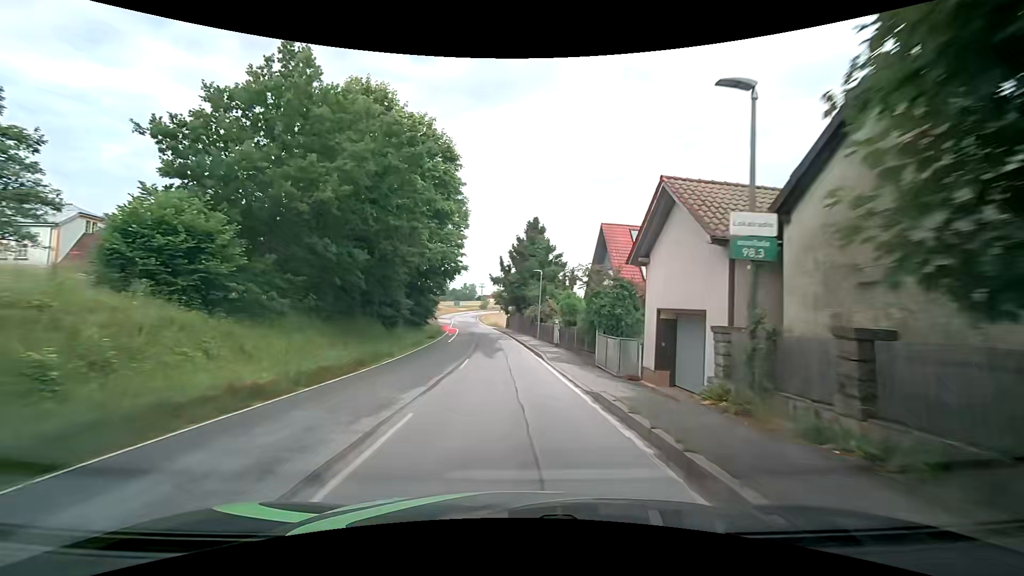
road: tertiary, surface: asphalt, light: Day
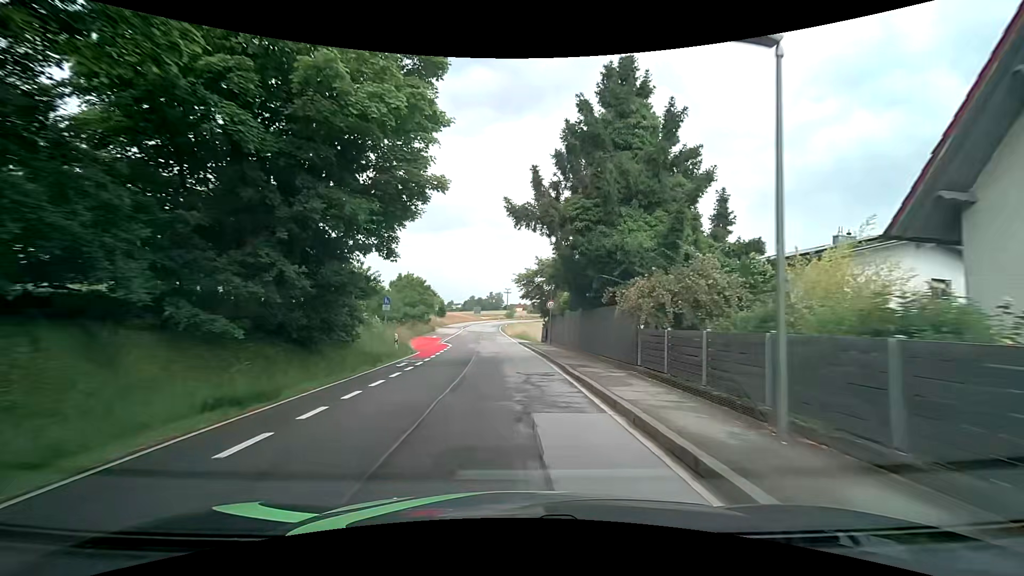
(-1.3, +29.9) m; -4°
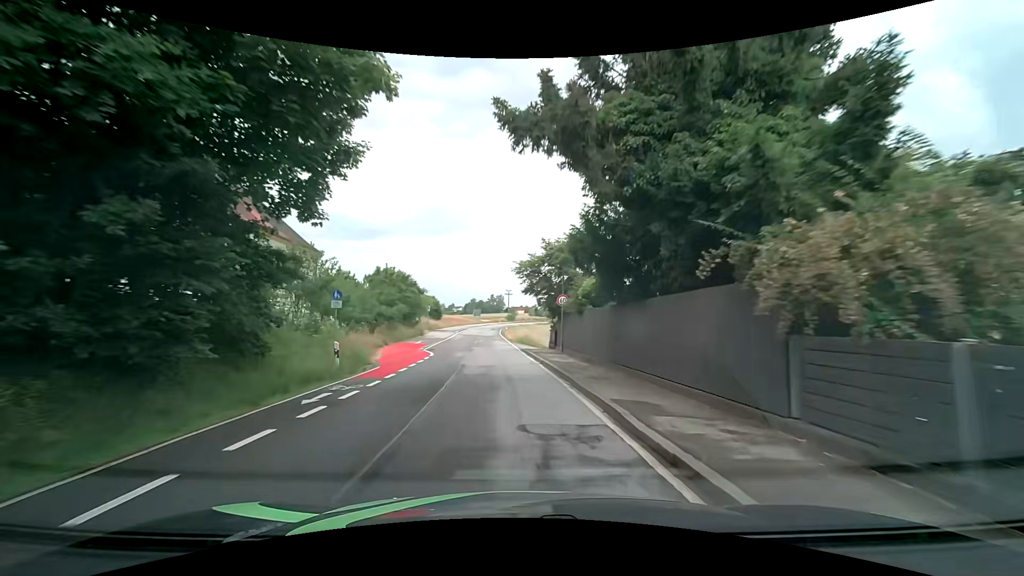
(+0.1, +7.7) m; 0°
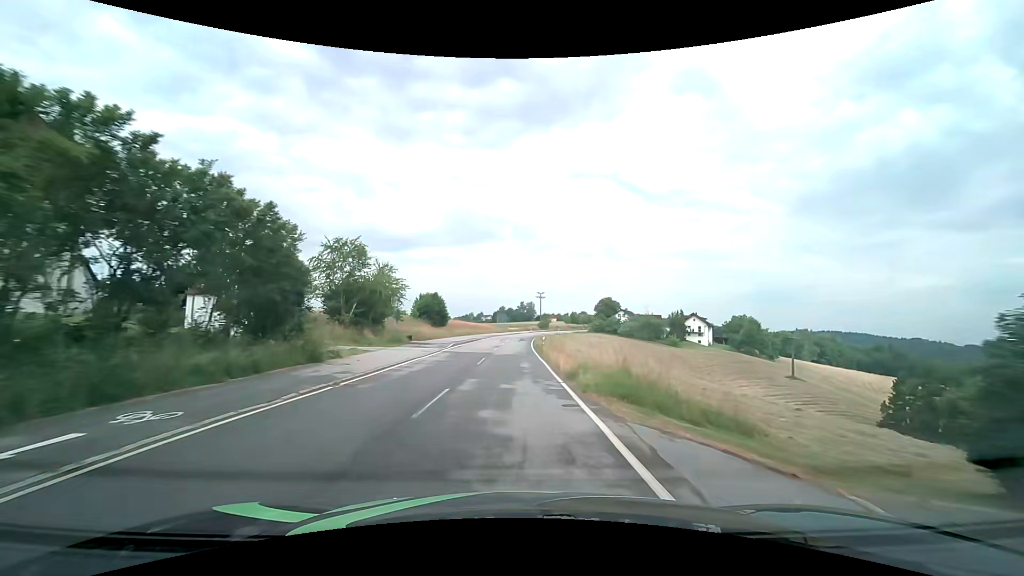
(-1.2, +31.1) m; -3°
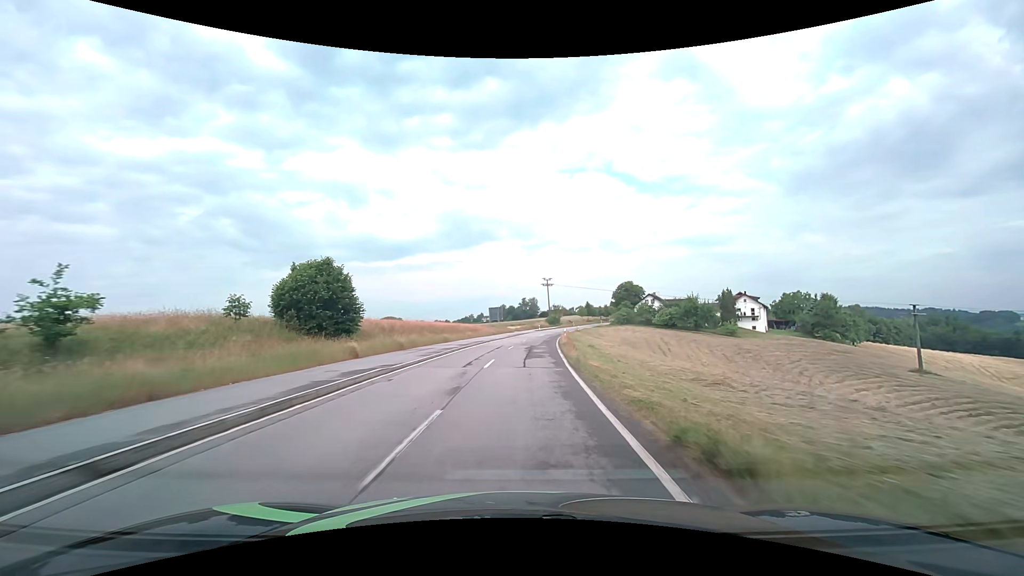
(-0.2, +39.3) m; -1°
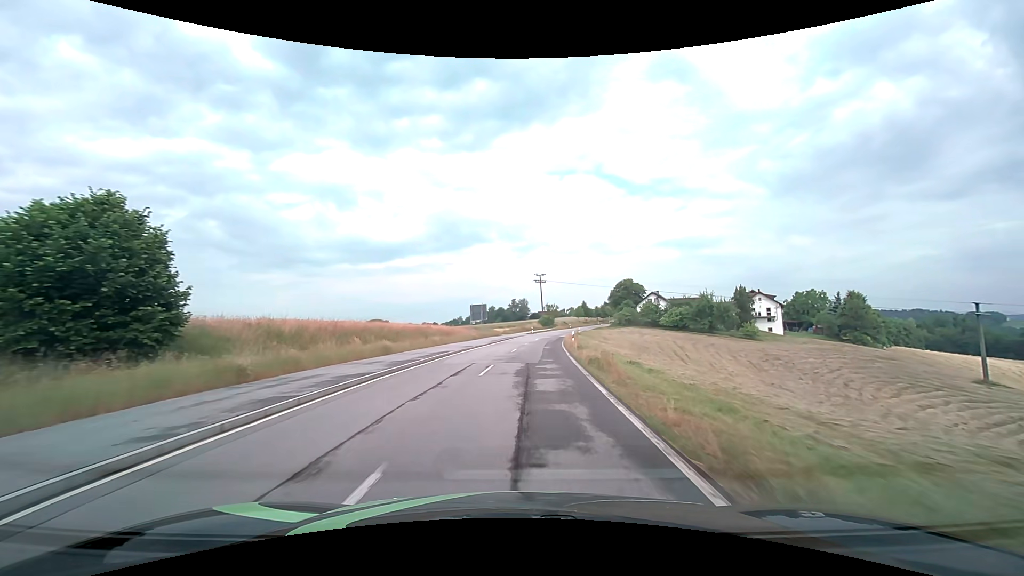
(+0.2, +15.7) m; +1°
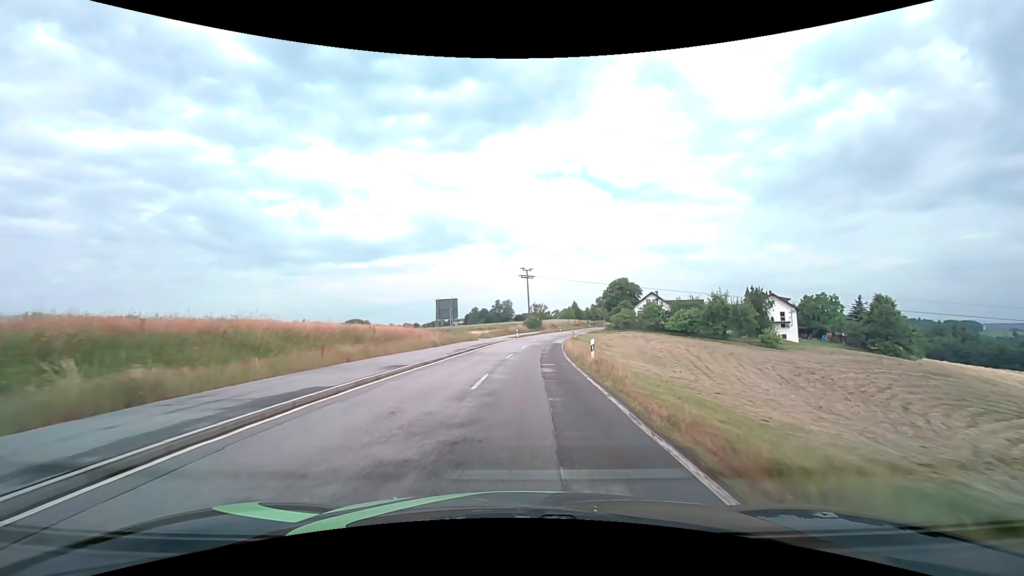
(+0.3, +15.7) m; +2°
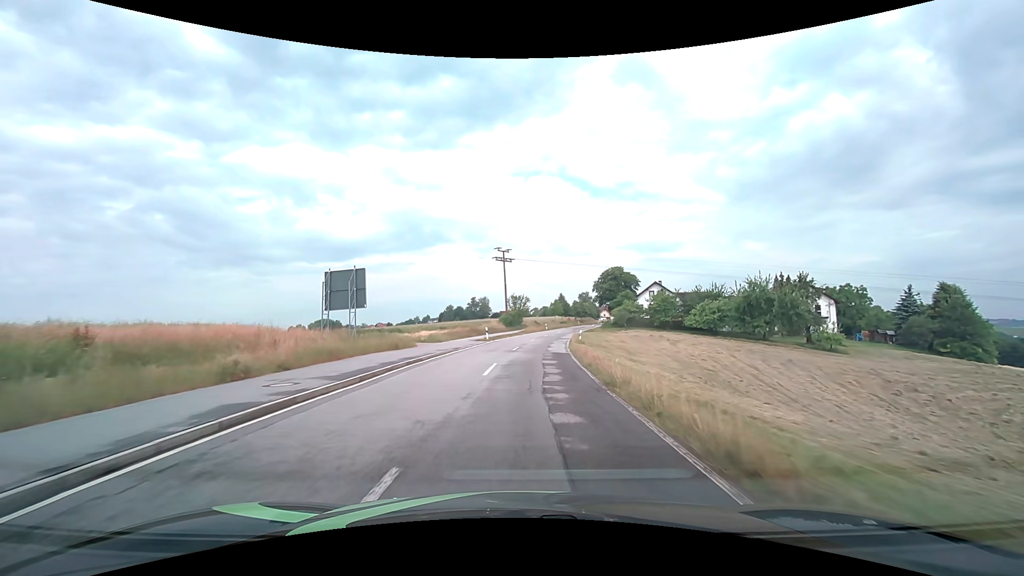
(+0.6, +23.5) m; +3°
(0, +10) (0, +20) (+1, +30) (+2, +40) (+4, +50) (+5, +60) (+7, +70) (+9, +79) (+12, +89) (+14, +99) m
